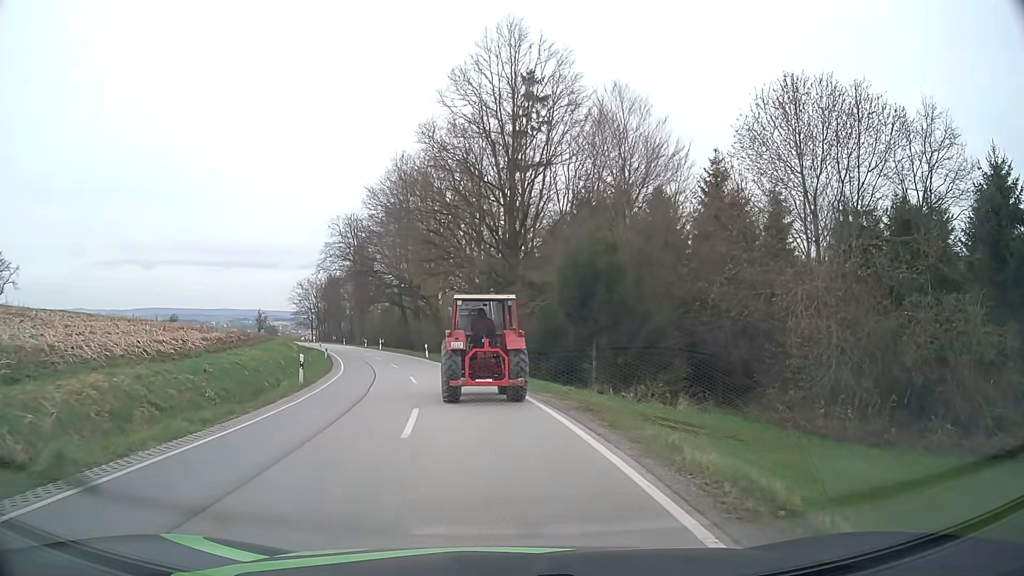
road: secondary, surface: asphalt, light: Day
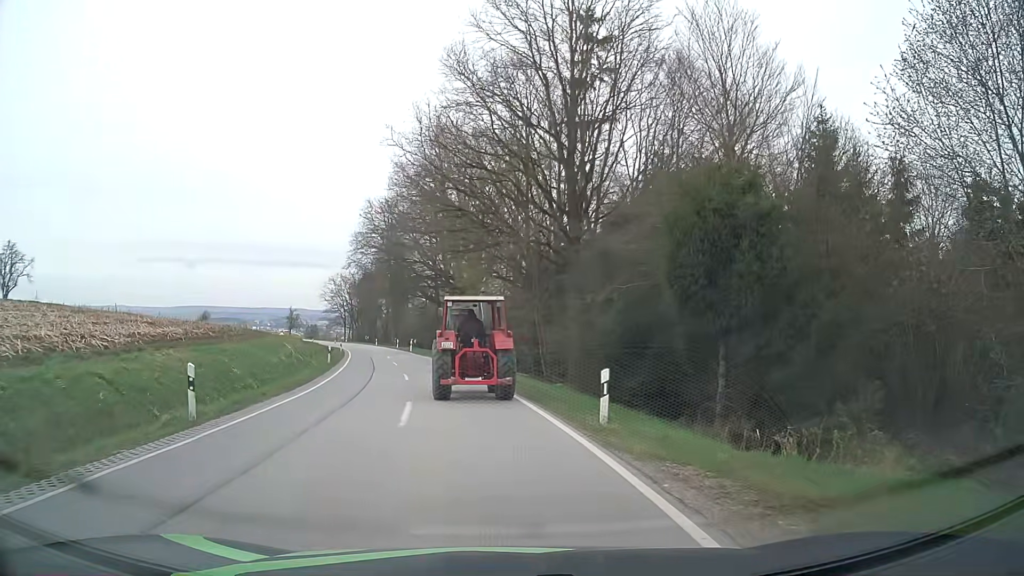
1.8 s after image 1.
(-0.3, +10.6) m; -4°
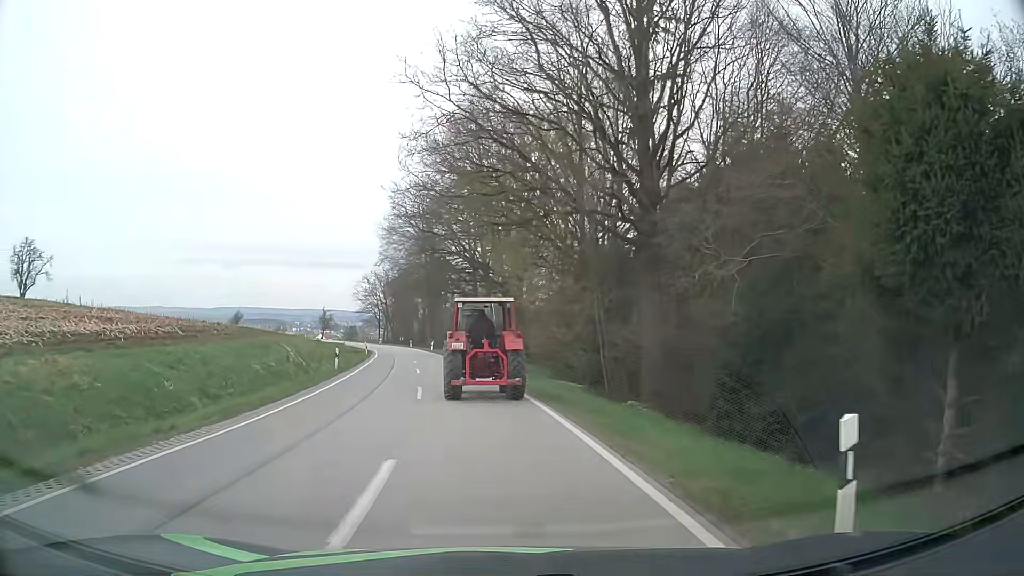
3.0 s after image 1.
(-0.2, +7.3) m; -3°
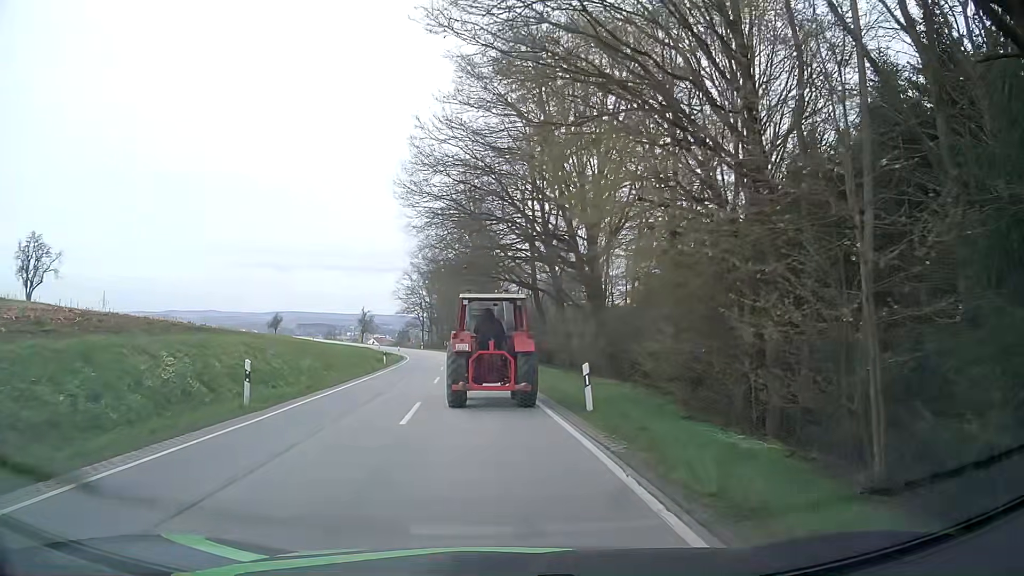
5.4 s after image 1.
(-0.8, +16.5) m; -5°
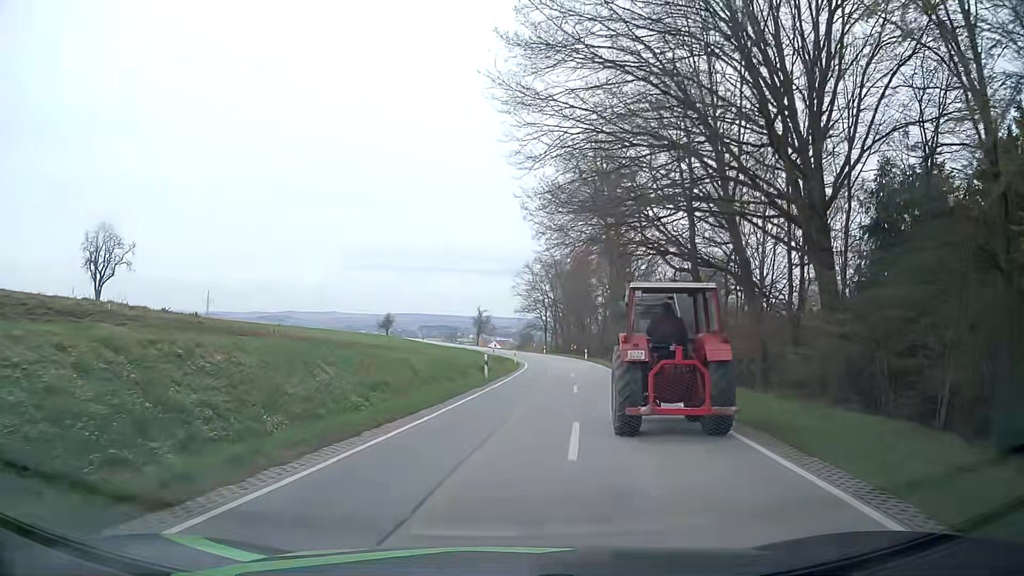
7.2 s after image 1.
(-1.2, +15.0) m; -10°
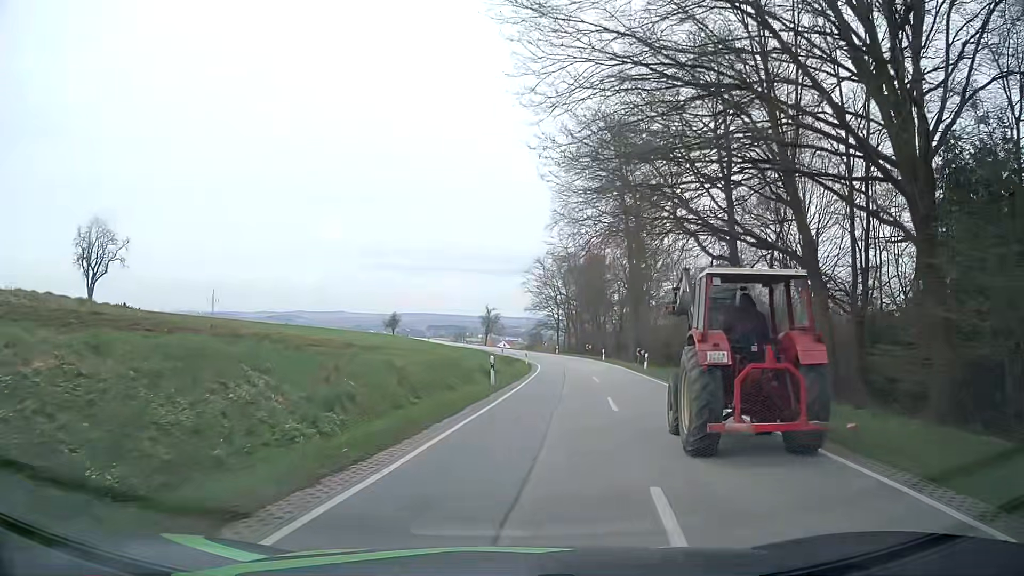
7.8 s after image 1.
(-0.1, +5.9) m; -1°
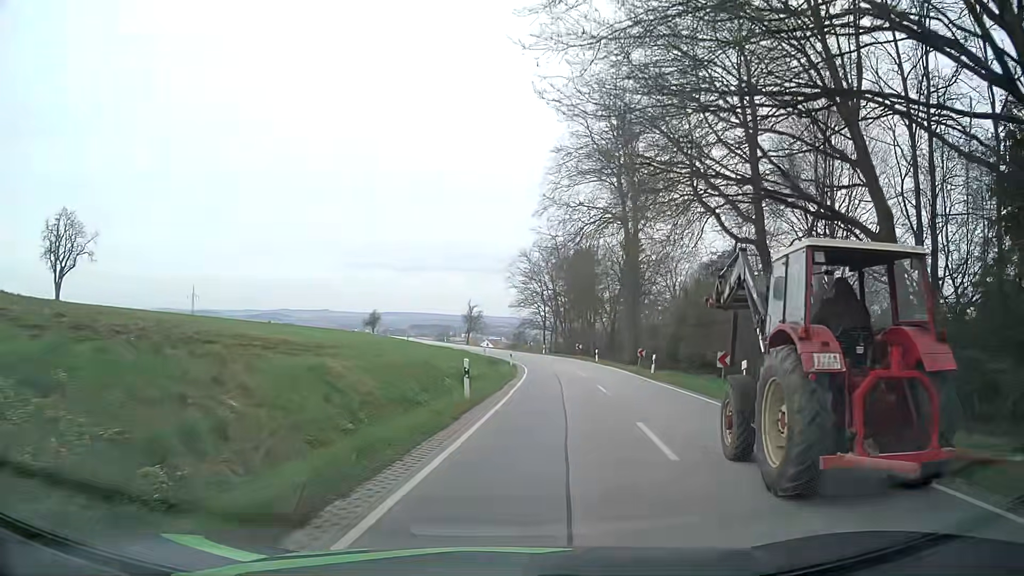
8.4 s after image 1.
(+0.1, +6.4) m; +1°
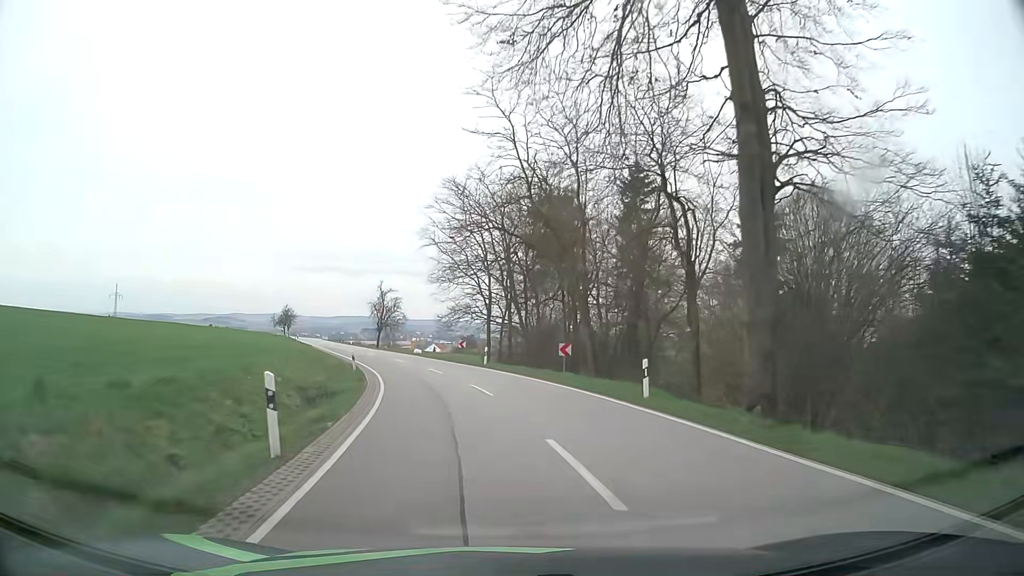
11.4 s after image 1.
(+2.8, +38.6) m; +5°
(0, +10) (-1, +20) (-3, +30) (-5, +40) (-8, +49) (-11, +59) (-15, +68) (-19, +77) (-22, +86) (-26, +96) m
